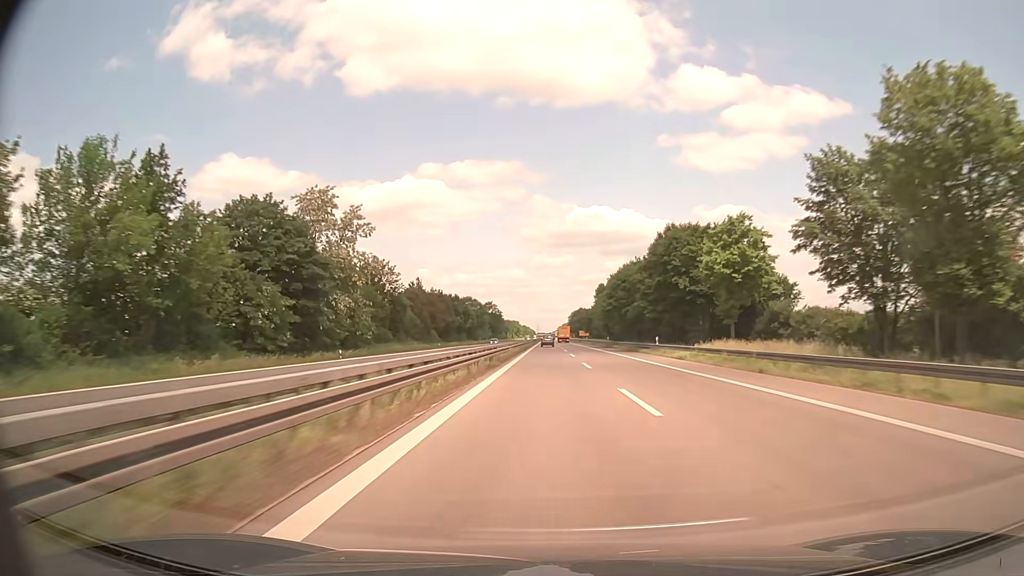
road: trunk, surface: asphalt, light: Day
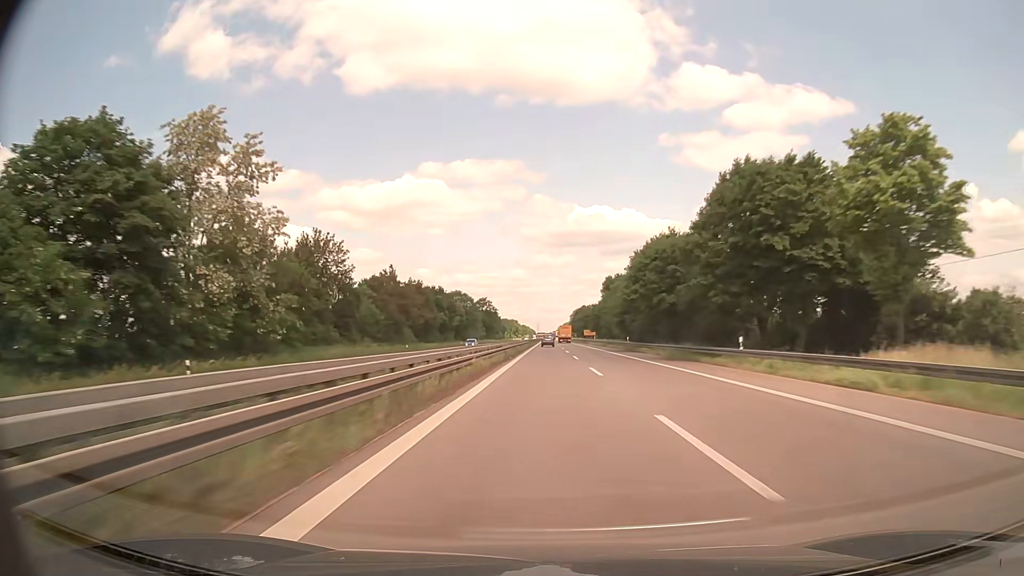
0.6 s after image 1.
(0.0, +23.8) m; 0°
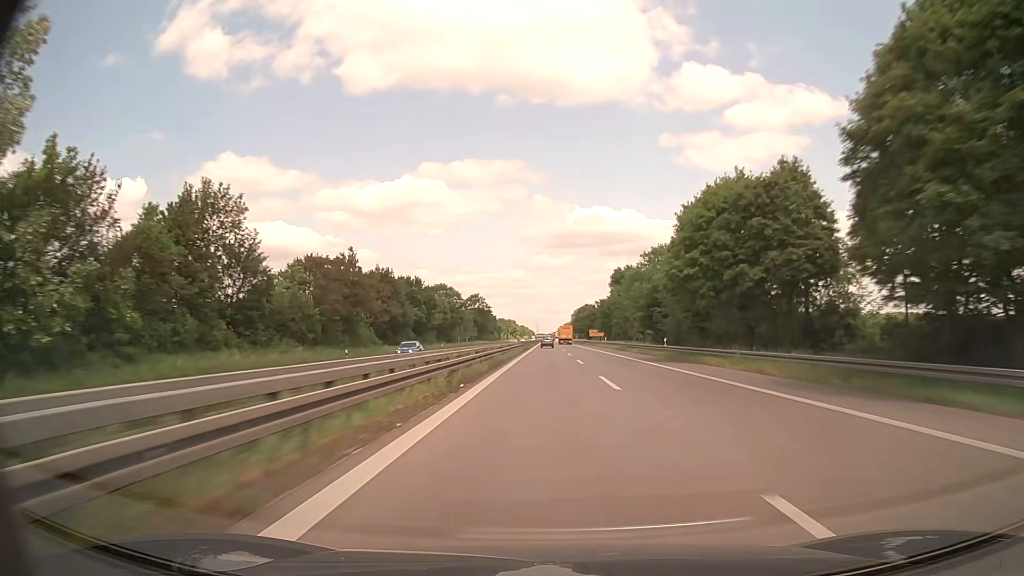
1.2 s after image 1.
(0.0, +23.8) m; 0°
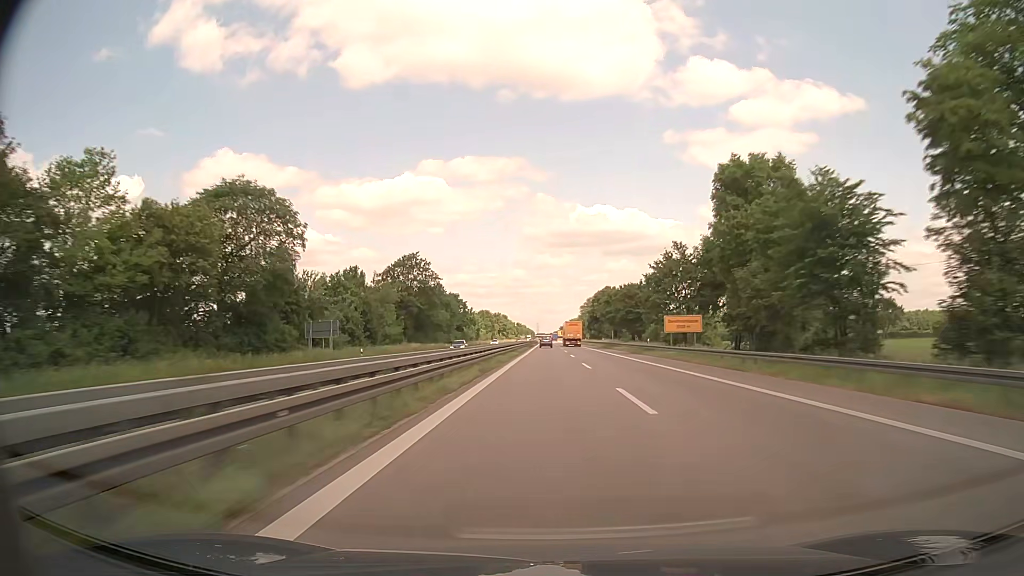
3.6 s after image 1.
(-0.1, +95.2) m; 0°
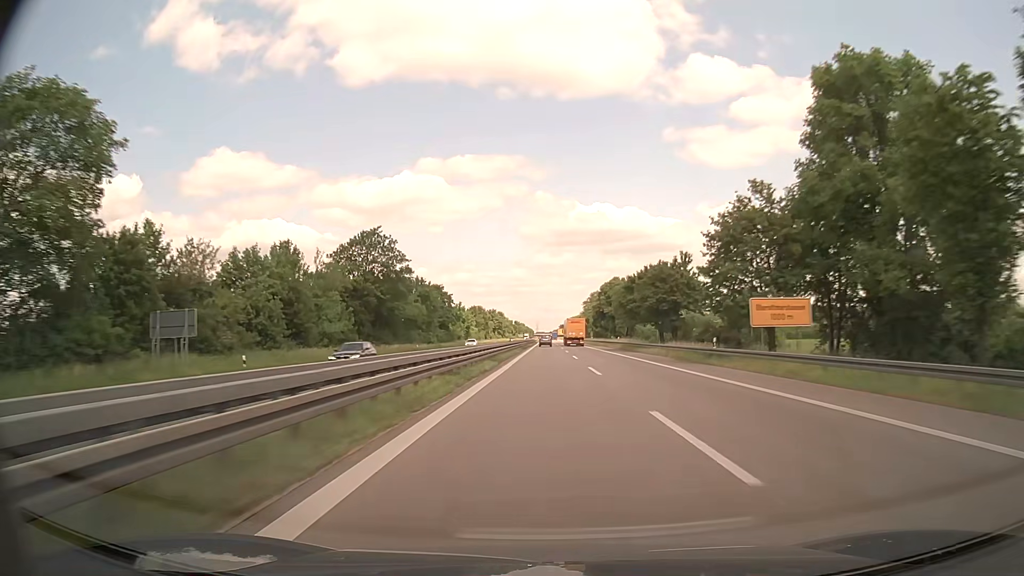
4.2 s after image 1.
(0.0, +23.8) m; 0°
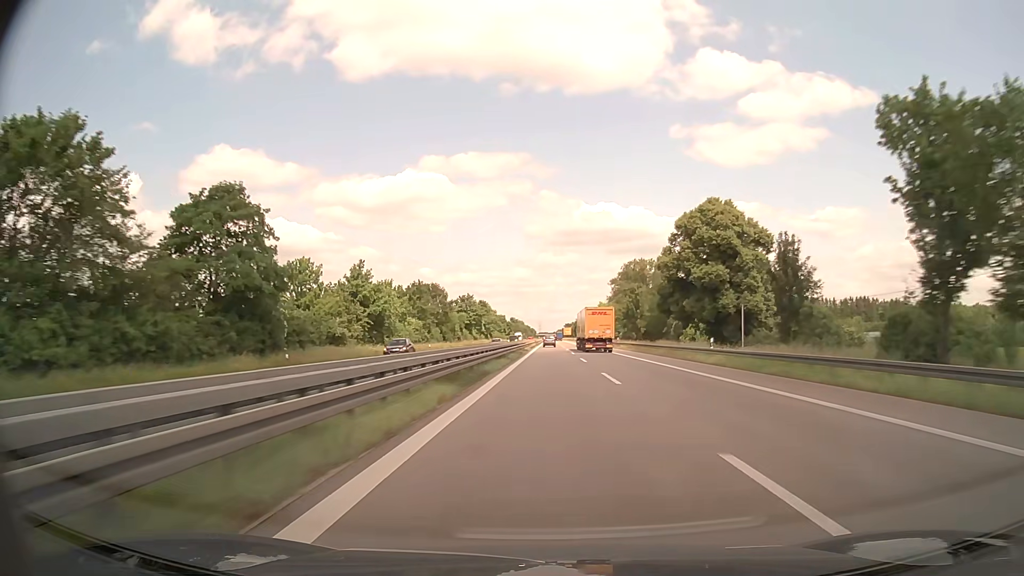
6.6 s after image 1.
(0.0, +93.8) m; 0°
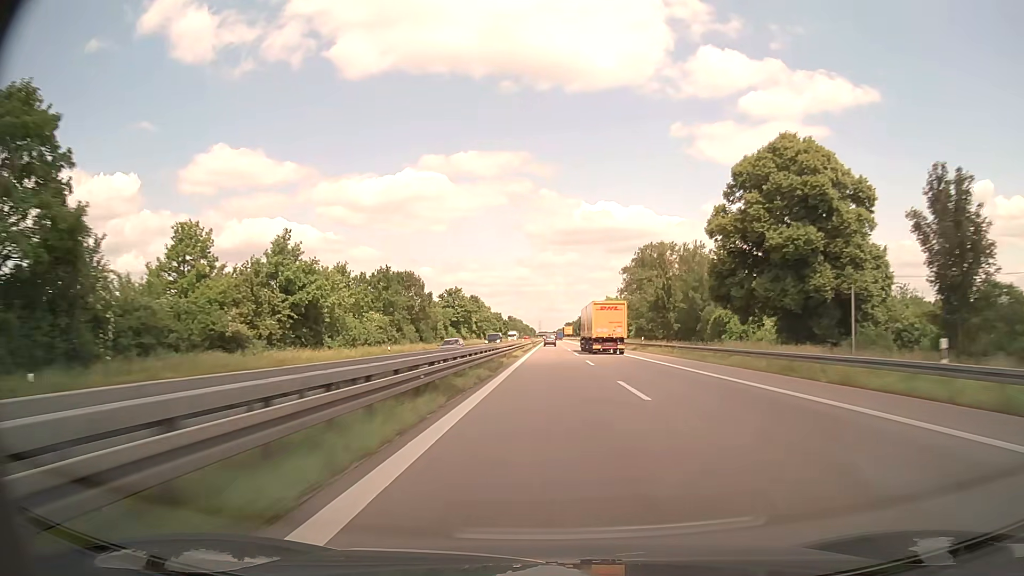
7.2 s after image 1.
(0.0, +23.2) m; 0°
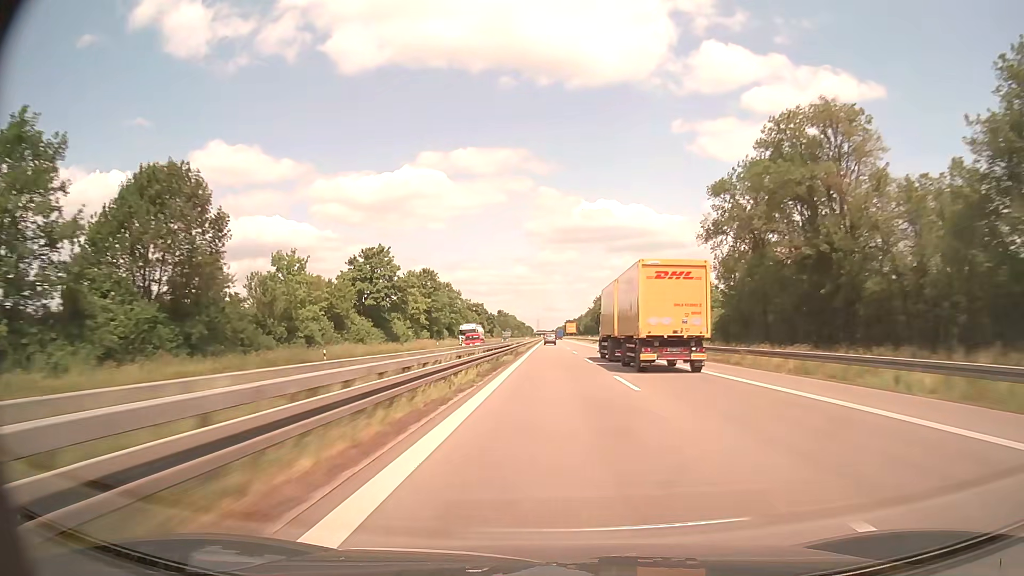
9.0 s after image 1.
(+0.2, +69.4) m; 0°
(0, +10) (0, +20) (0, +30) (0, +40) (0, +50) (0, +60) (0, +70) (0, +80) (0, +90) (0, +100) m
